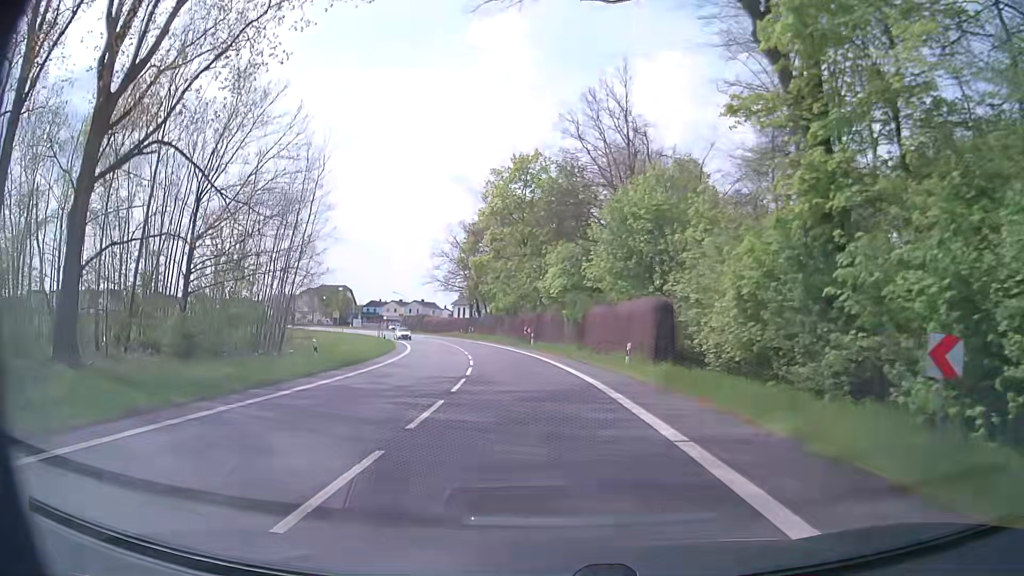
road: secondary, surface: asphalt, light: Day
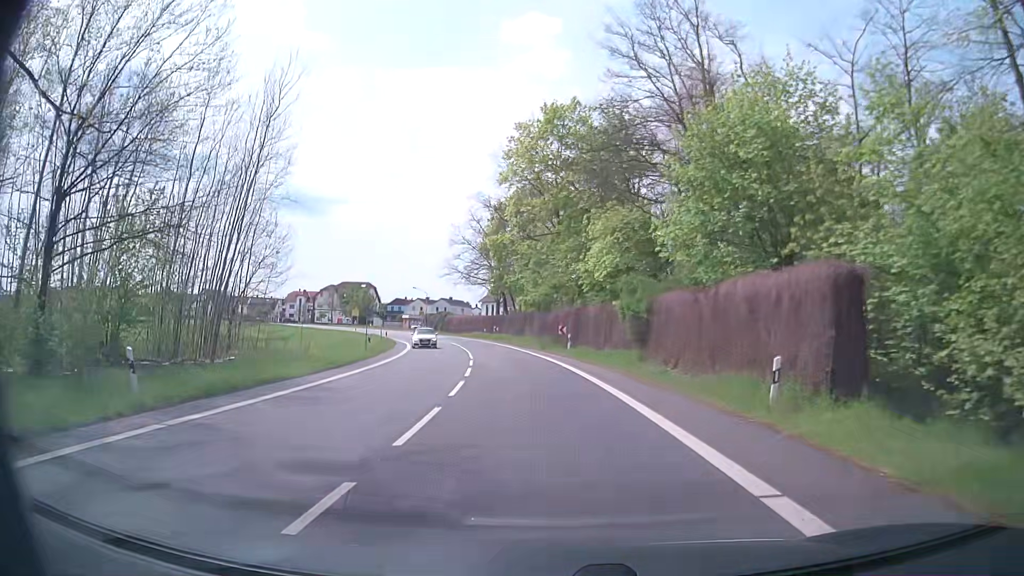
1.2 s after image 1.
(-0.3, +13.7) m; -3°
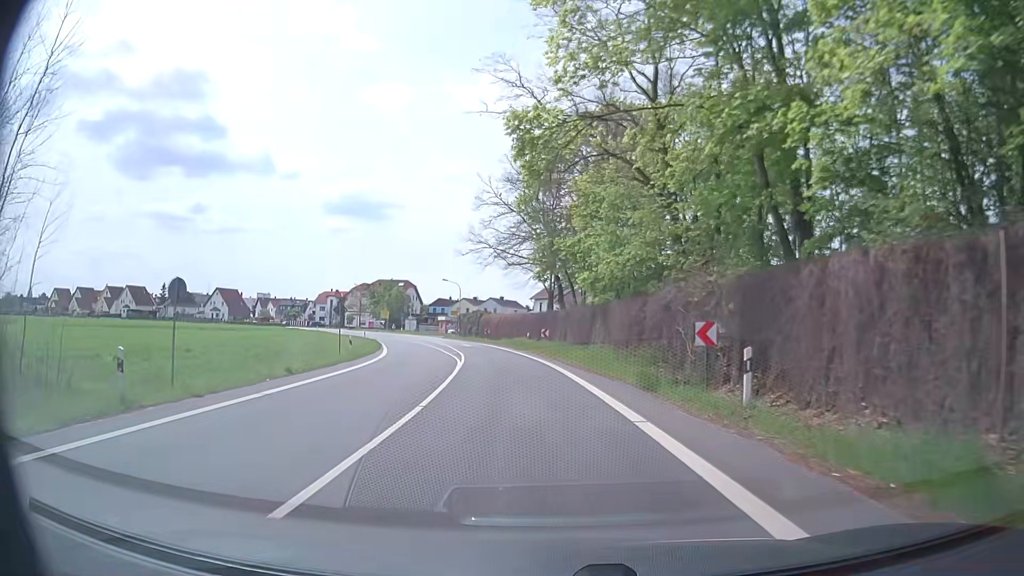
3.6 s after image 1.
(-1.1, +27.5) m; -5°
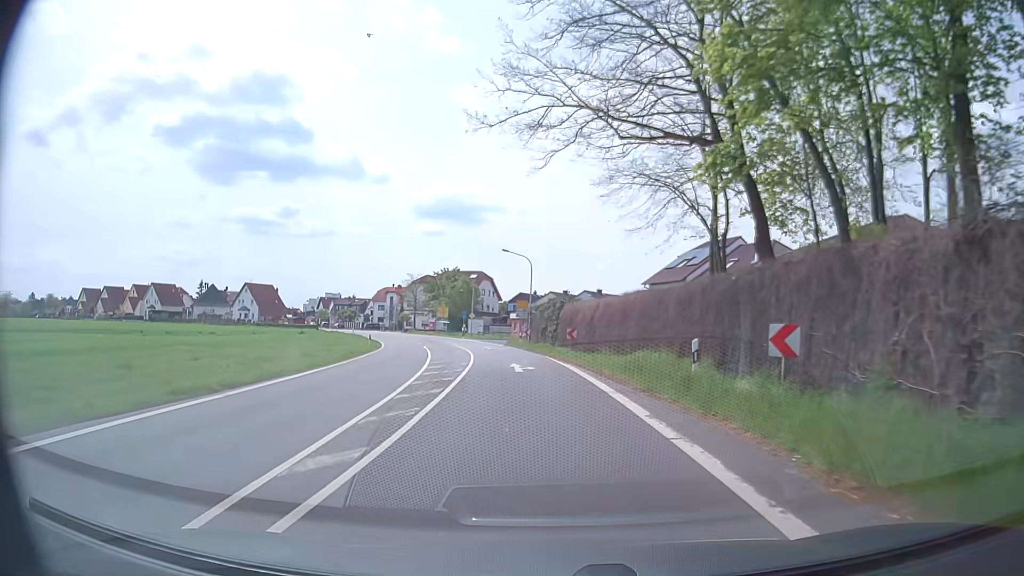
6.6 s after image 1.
(-2.6, +34.0) m; -8°
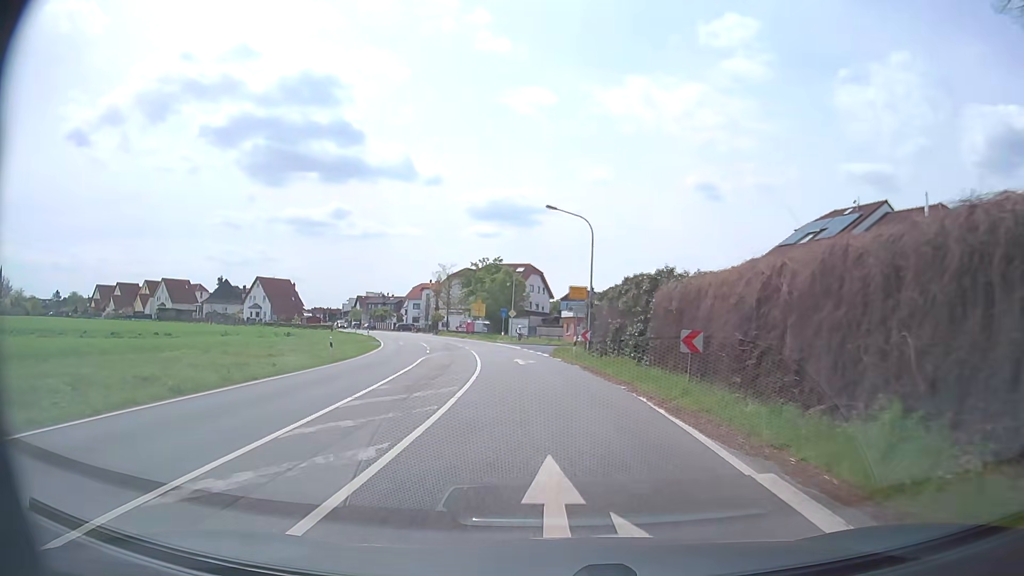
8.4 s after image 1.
(-0.9, +19.6) m; -5°
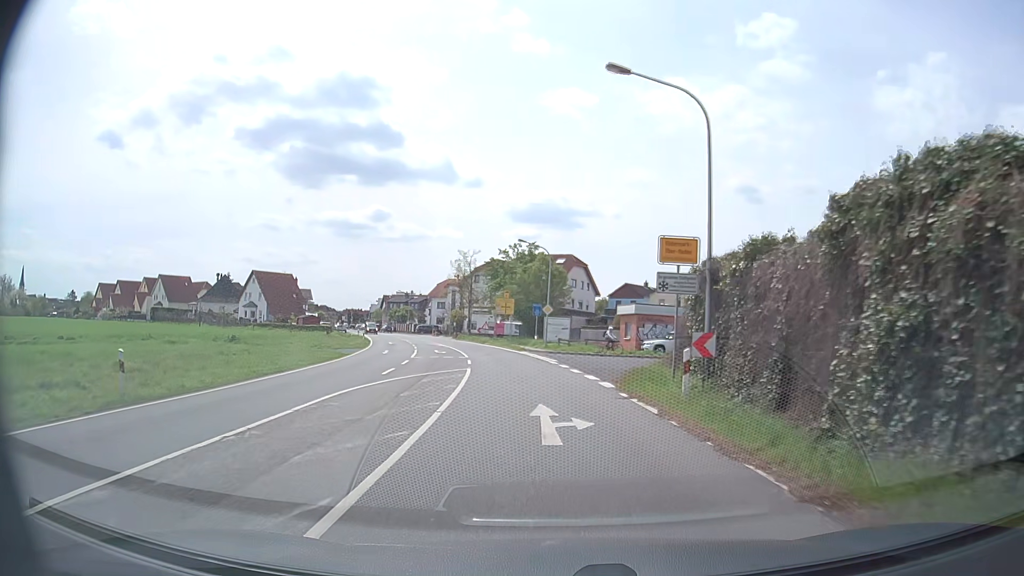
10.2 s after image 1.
(-0.4, +19.0) m; -3°
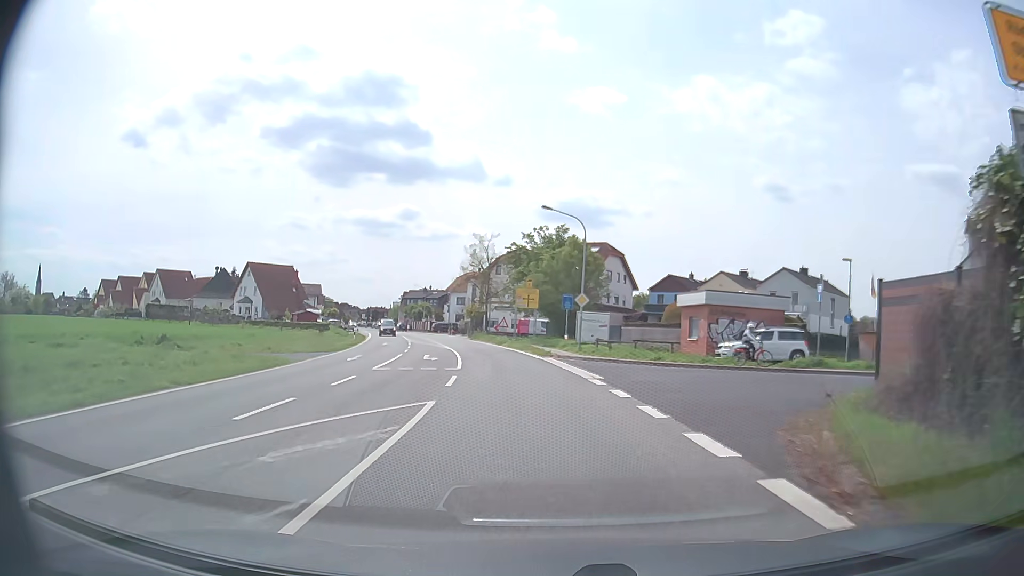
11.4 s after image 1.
(-0.3, +12.3) m; -3°
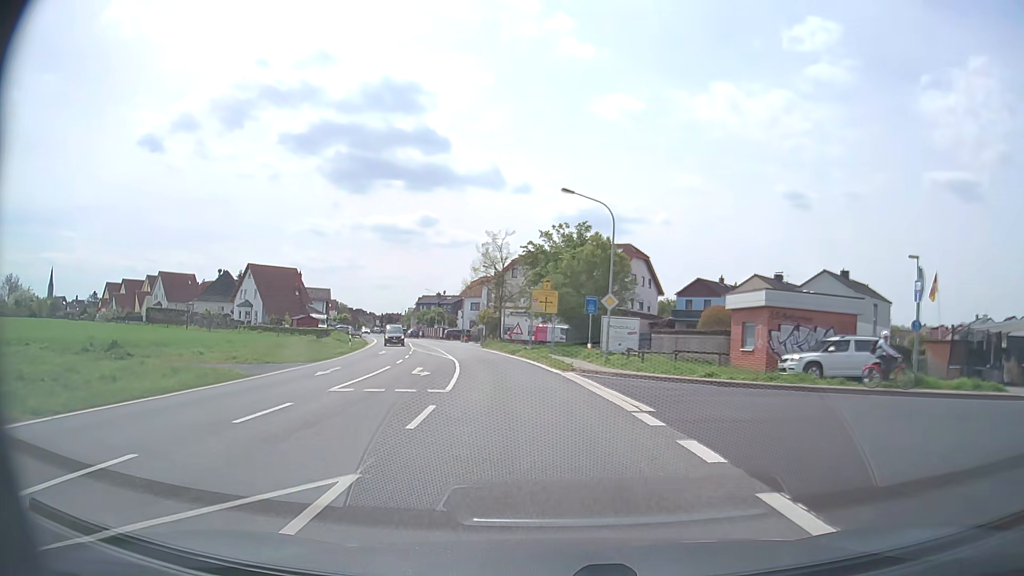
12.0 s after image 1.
(-0.1, +6.1) m; -1°
